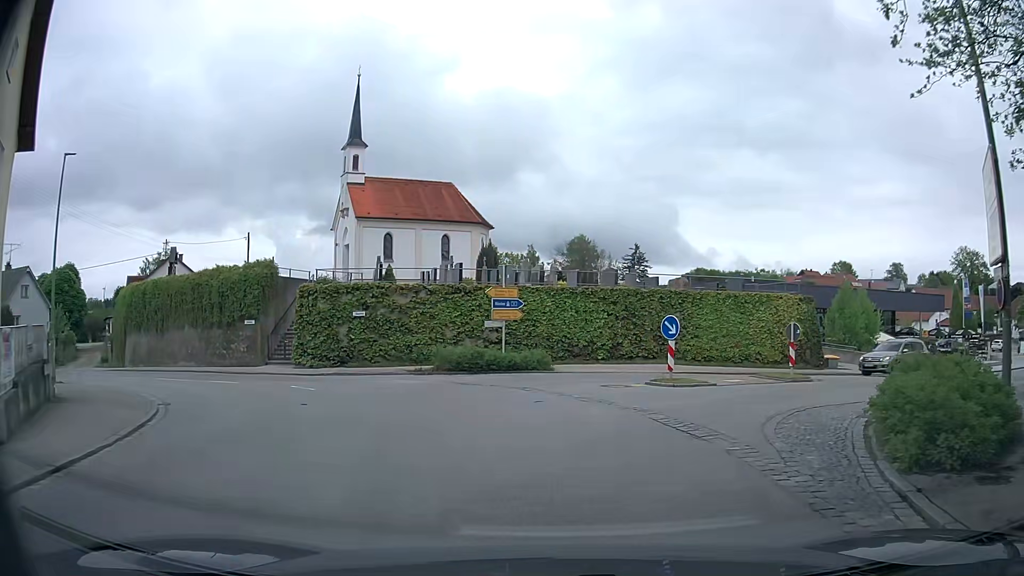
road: secondary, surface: asphalt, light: Day
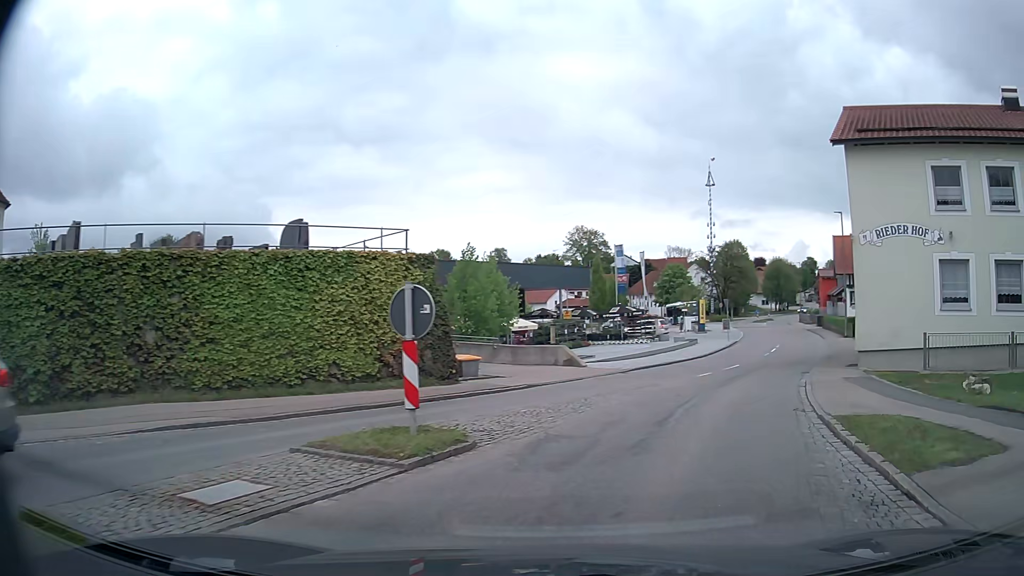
(+3.8, +13.5) m; +35°
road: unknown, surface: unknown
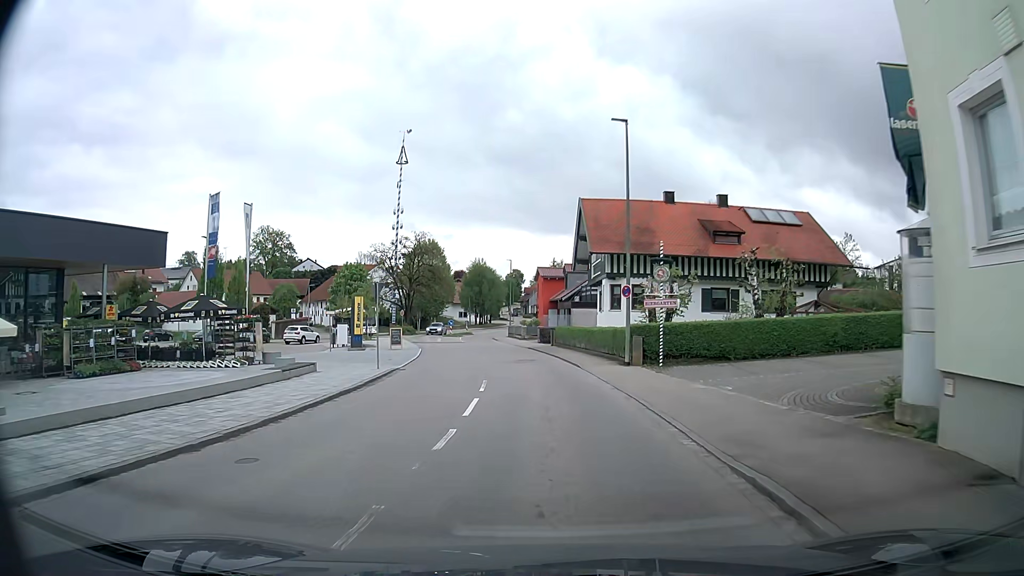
(+7.6, +23.9) m; +26°
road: secondary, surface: asphalt
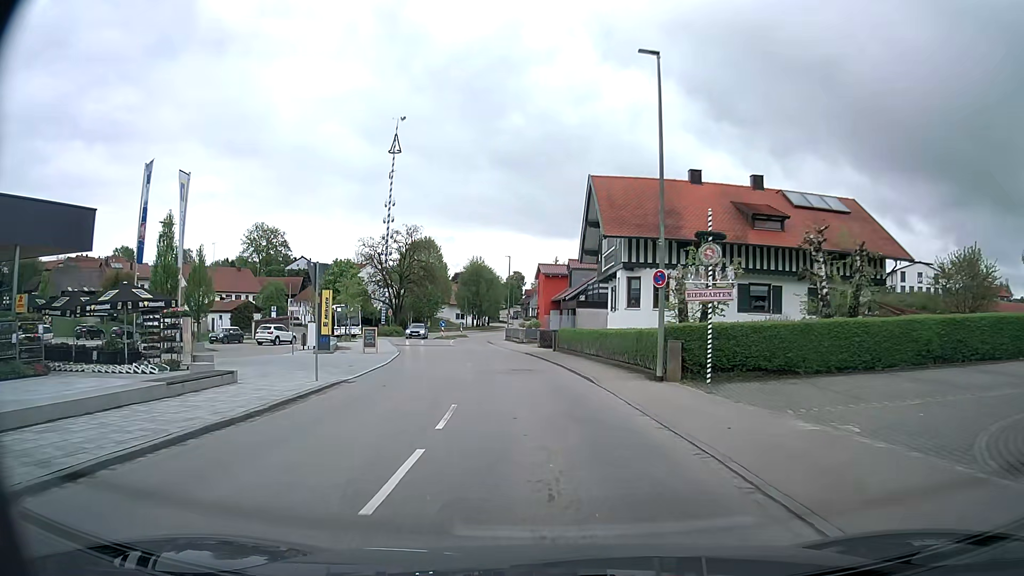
(0.0, +6.6) m; 0°
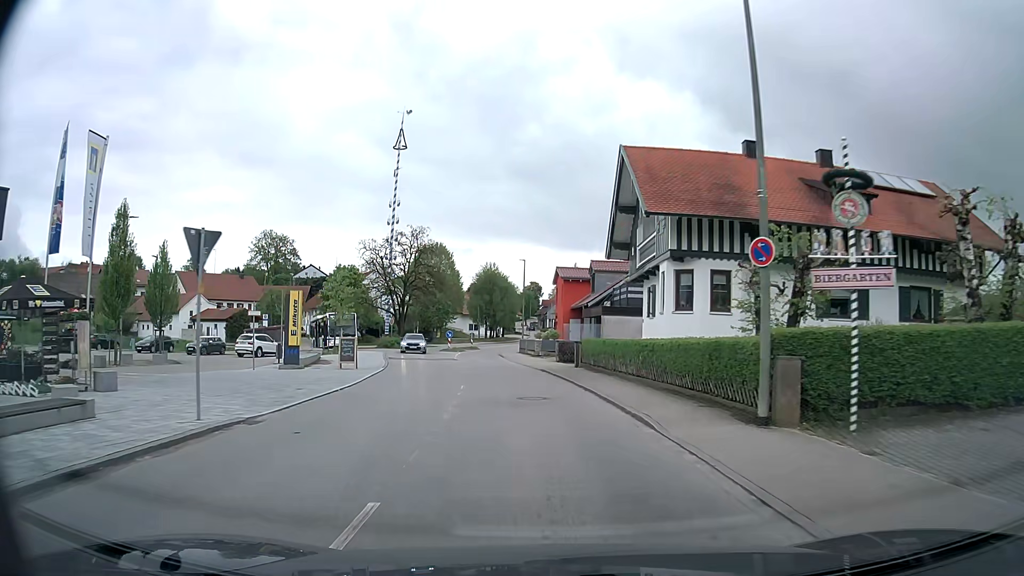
(0.0, +7.1) m; -1°
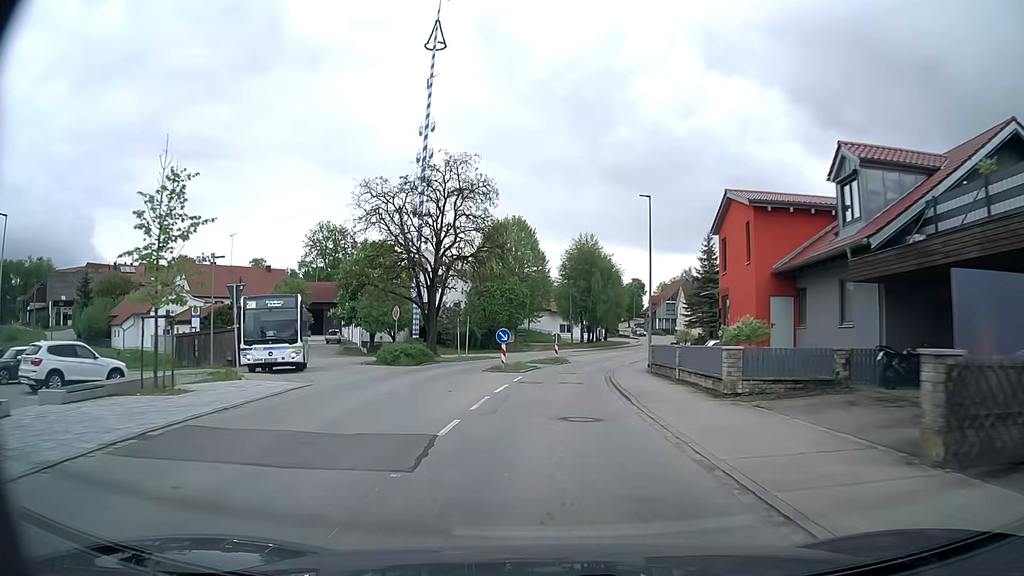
(-2.2, +30.7) m; -8°
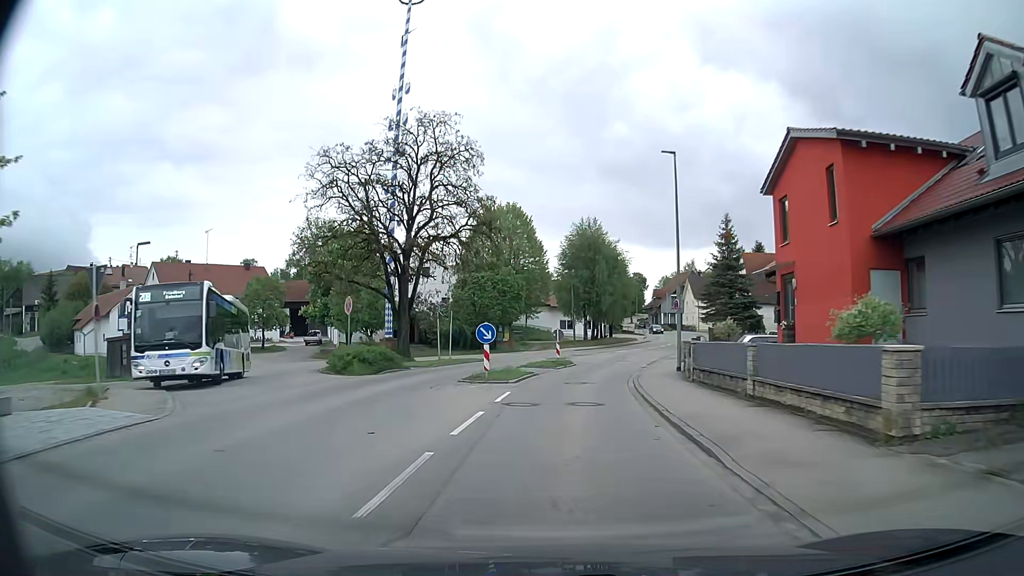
(0.0, +7.8) m; 0°
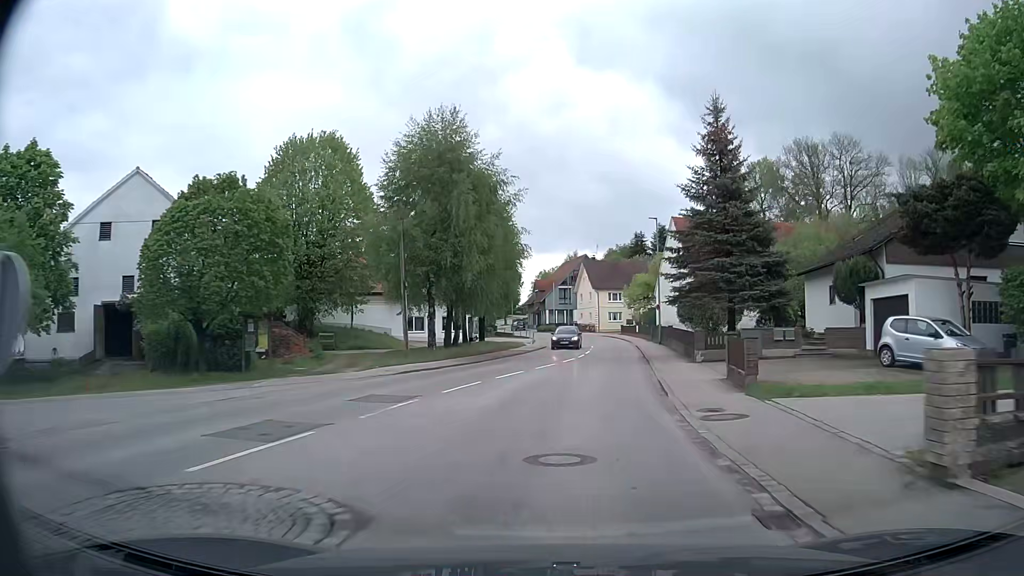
(+2.3, +31.0) m; +11°
(0, +10) (+1, +20) (+2, +30) (+4, +40) (+5, +50) (+5, +60) (+4, +70) (+3, +80) (0, +89) (-2, +99) m
